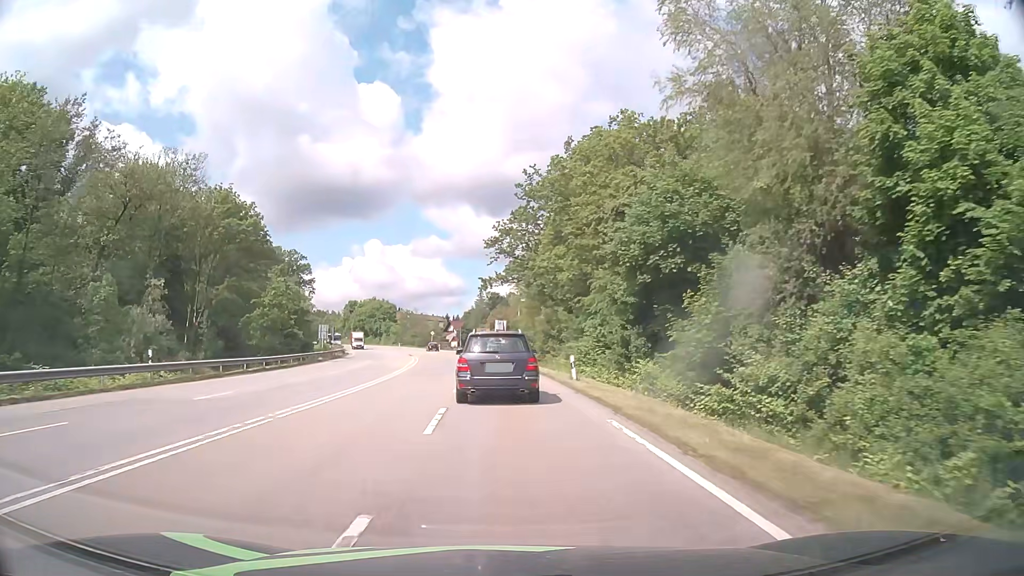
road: secondary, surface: asphalt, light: Day
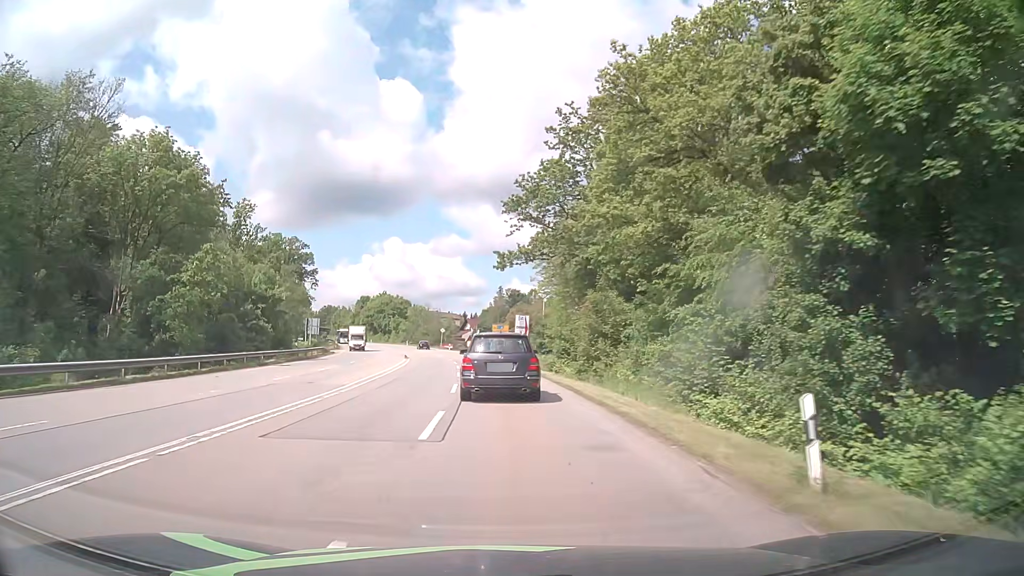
(-0.3, +18.5) m; -2°
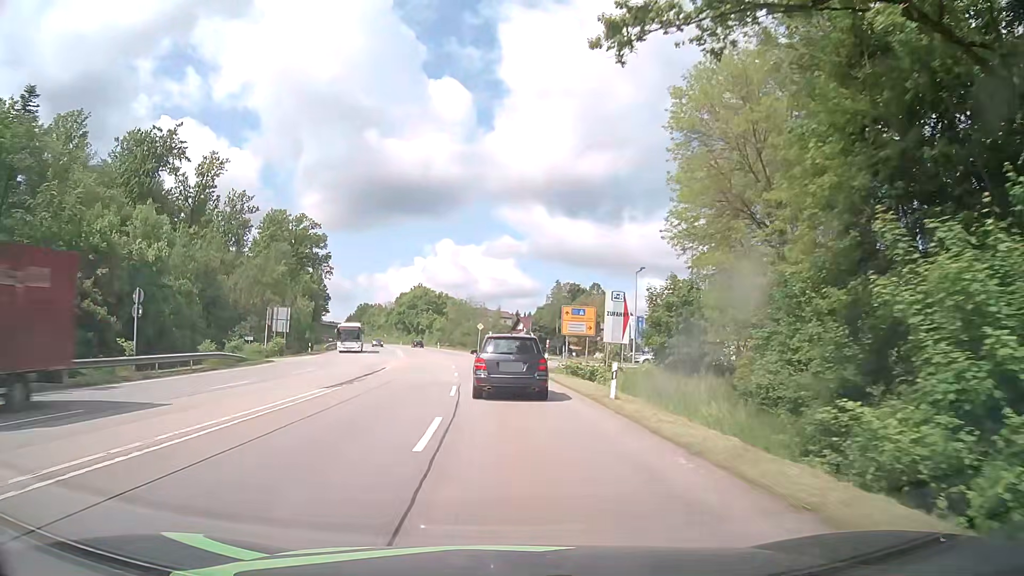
(-1.4, +37.4) m; -4°
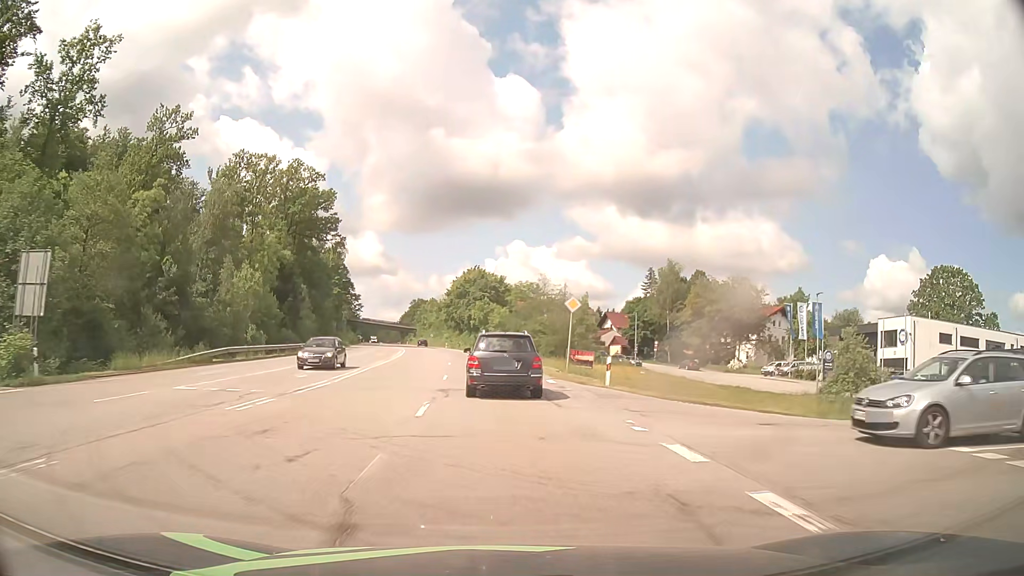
(-2.7, +48.2) m; -6°
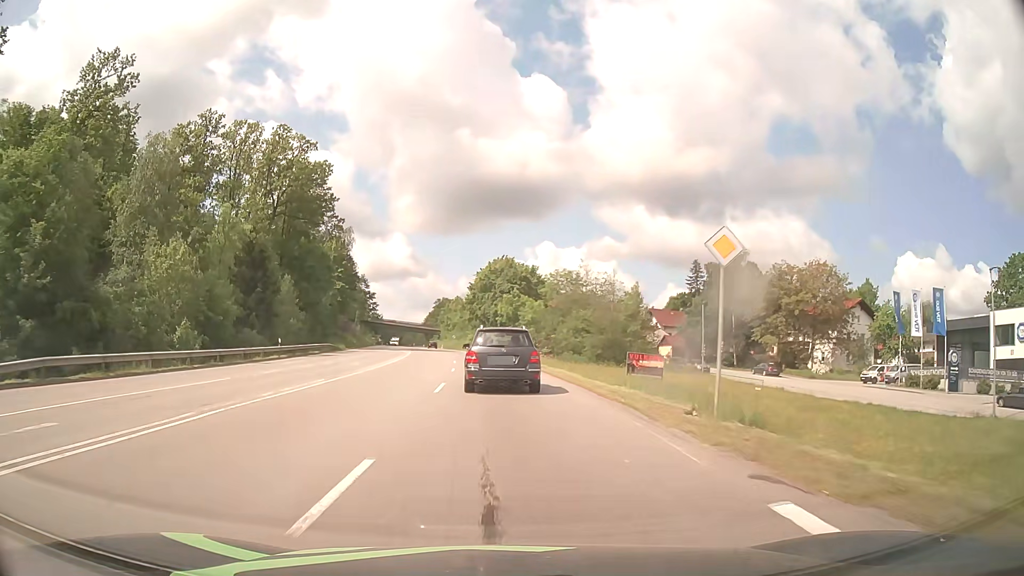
(-0.4, +19.1) m; -3°
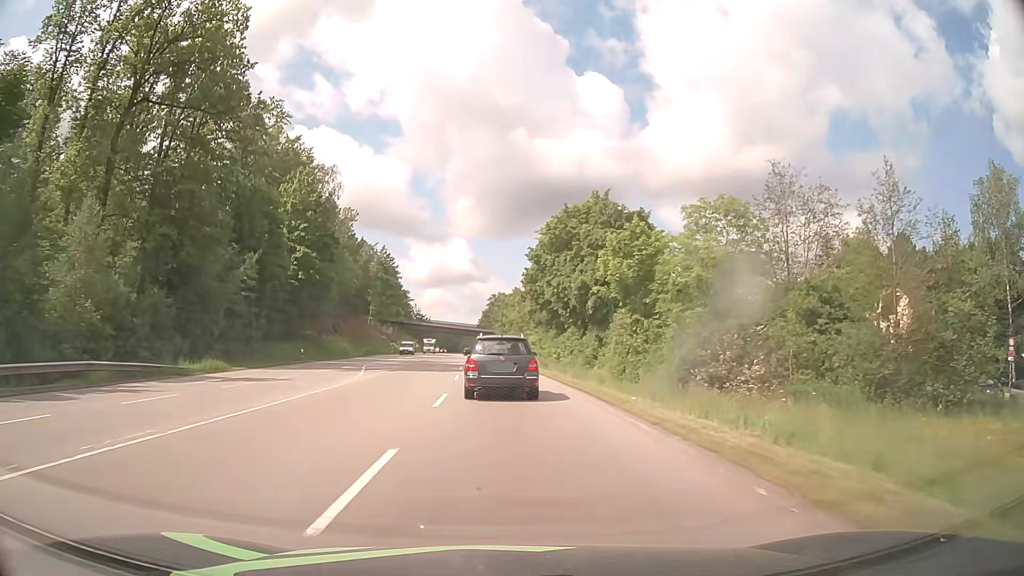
(-2.1, +48.1) m; -5°
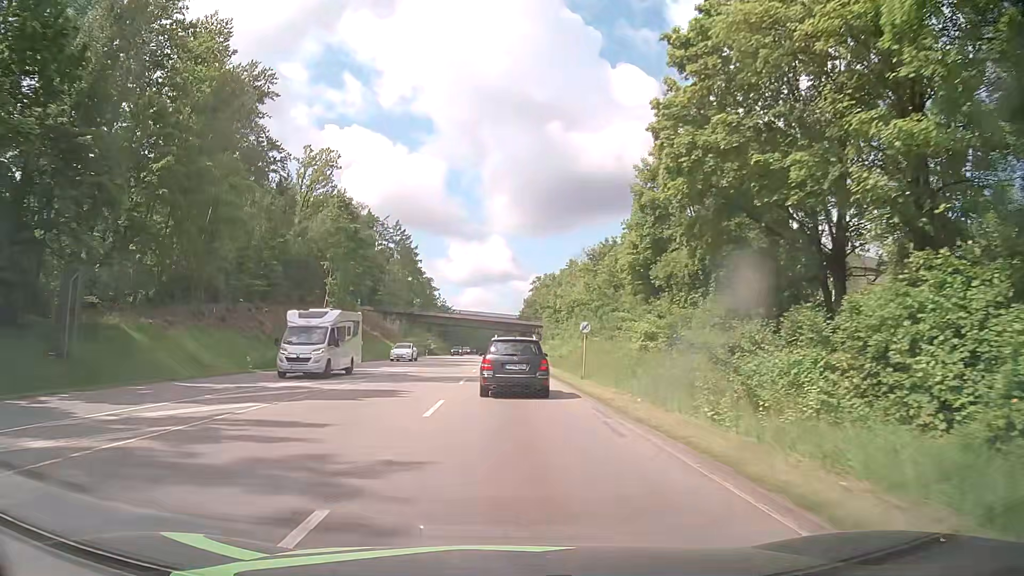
(-1.8, +49.6) m; -3°
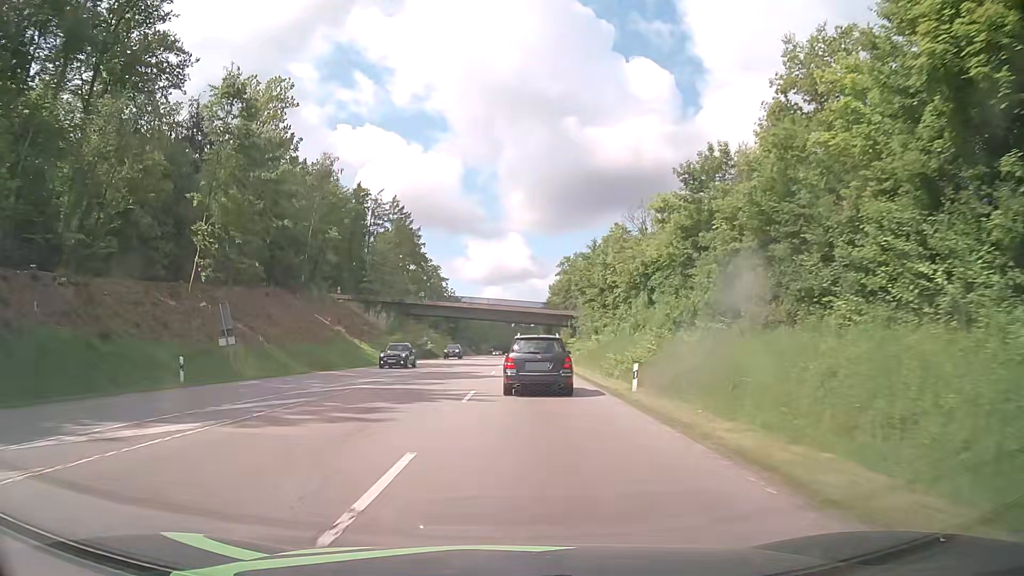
(-0.6, +32.0) m; -2°
(0, +10) (0, +20) (-1, +30) (-1, +40) (-1, +50) (-1, +60) (-1, +70) (-1, +80) (-1, +90) (-1, +100) m
